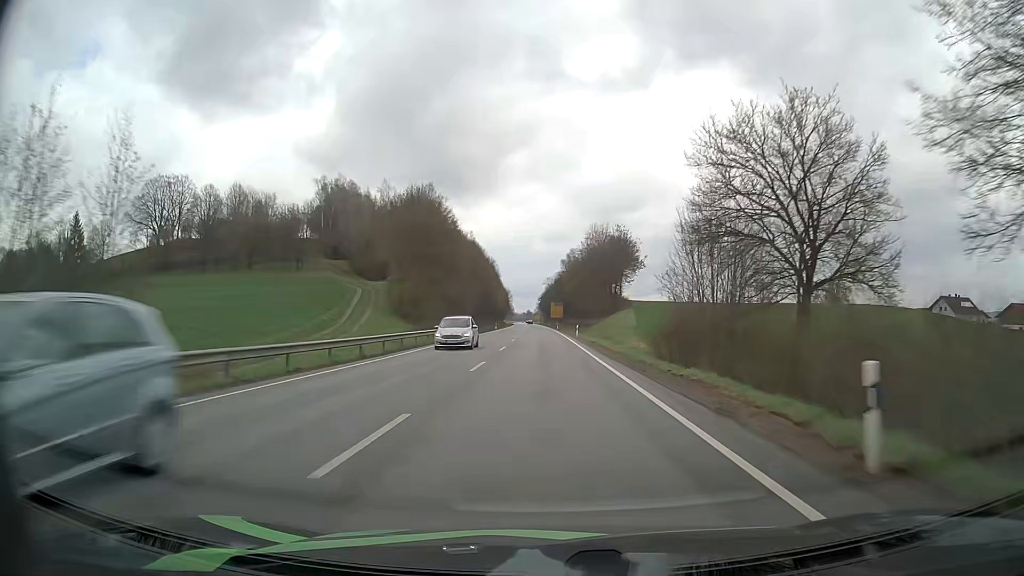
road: primary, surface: asphalt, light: Day
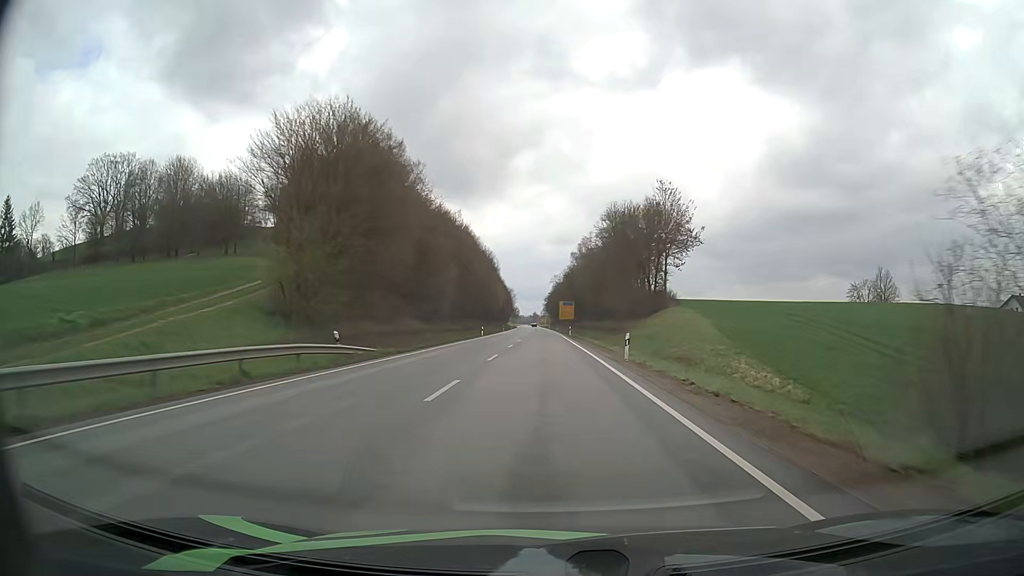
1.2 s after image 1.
(-0.1, +31.9) m; 0°
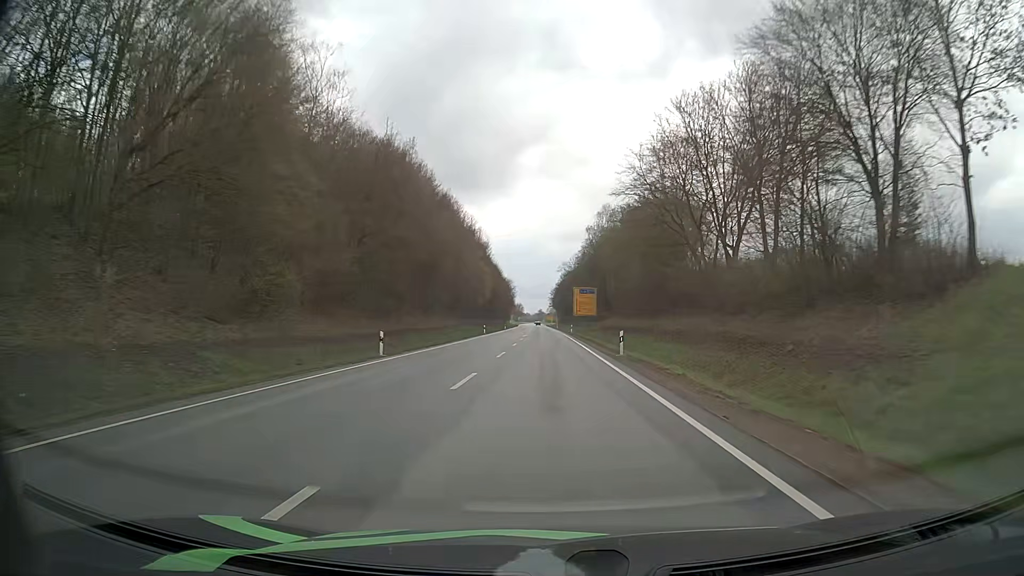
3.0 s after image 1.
(-0.2, +47.8) m; -1°
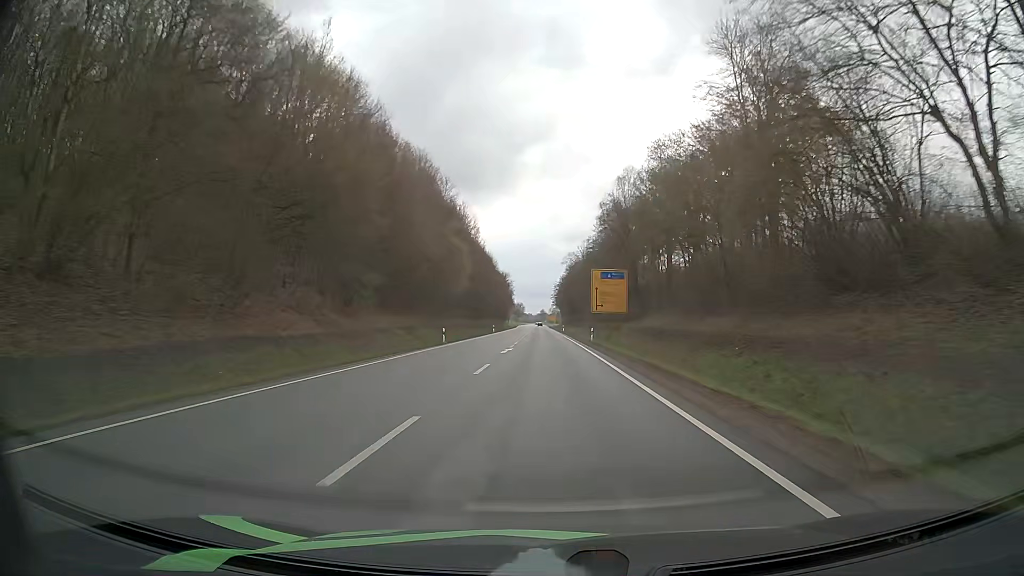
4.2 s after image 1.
(-0.1, +31.9) m; 0°
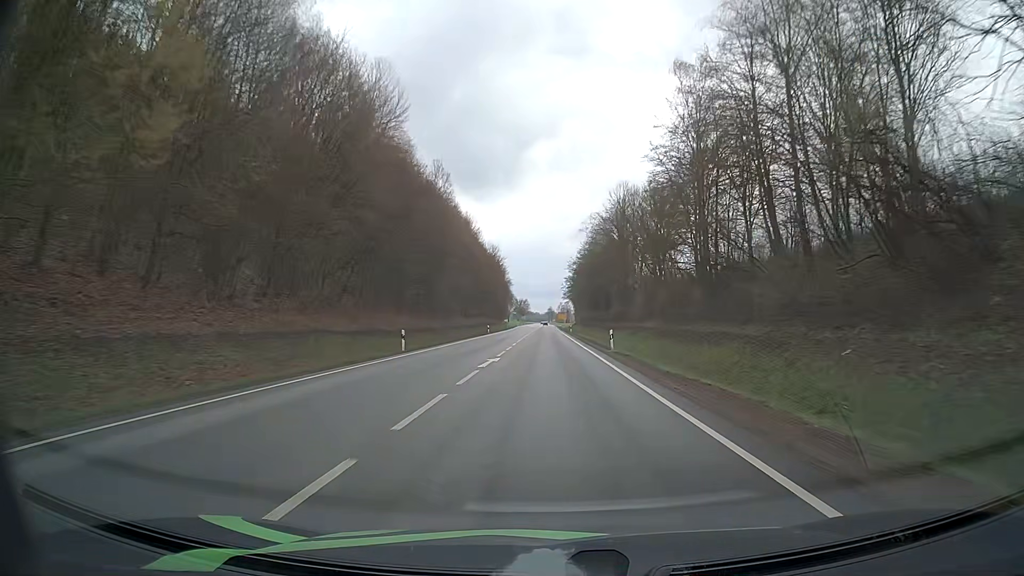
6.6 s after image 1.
(-0.3, +63.9) m; -1°
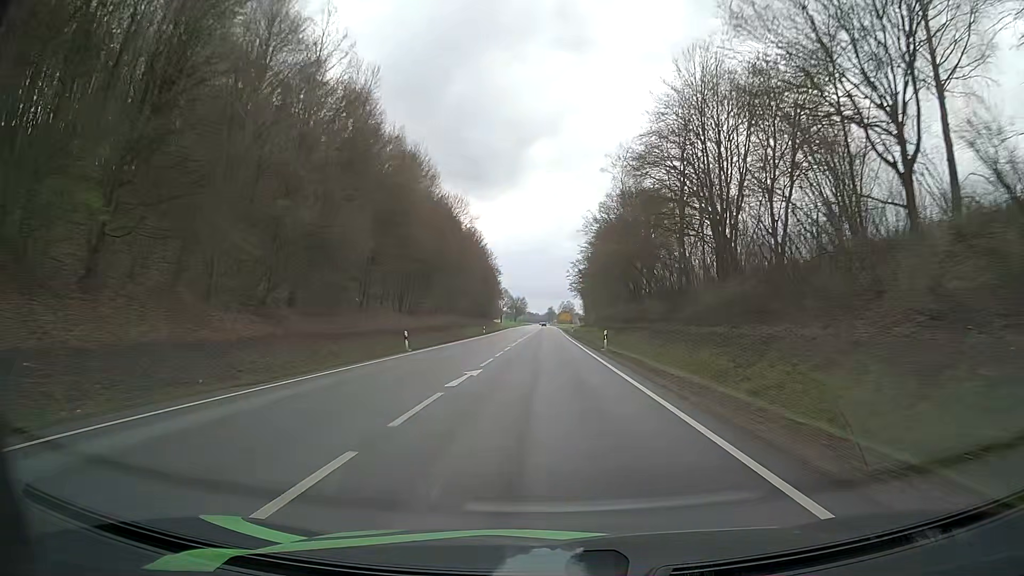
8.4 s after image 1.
(0.0, +48.0) m; 0°
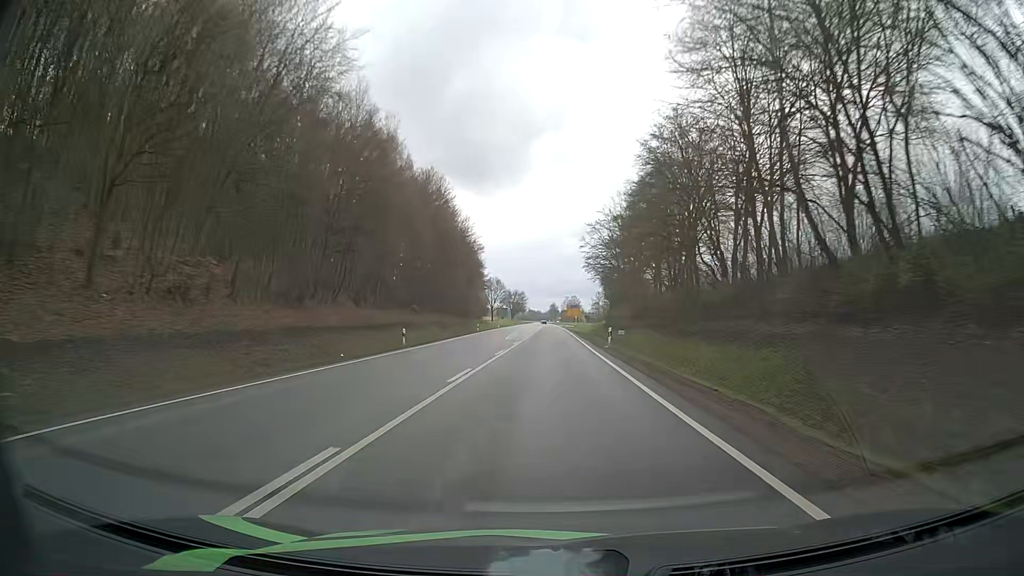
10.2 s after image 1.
(0.0, +48.0) m; 0°
(0, +10) (0, +20) (0, +30) (0, +40) (0, +50) (0, +60) (0, +70) (0, +80) (0, +90) (0, +100) m
